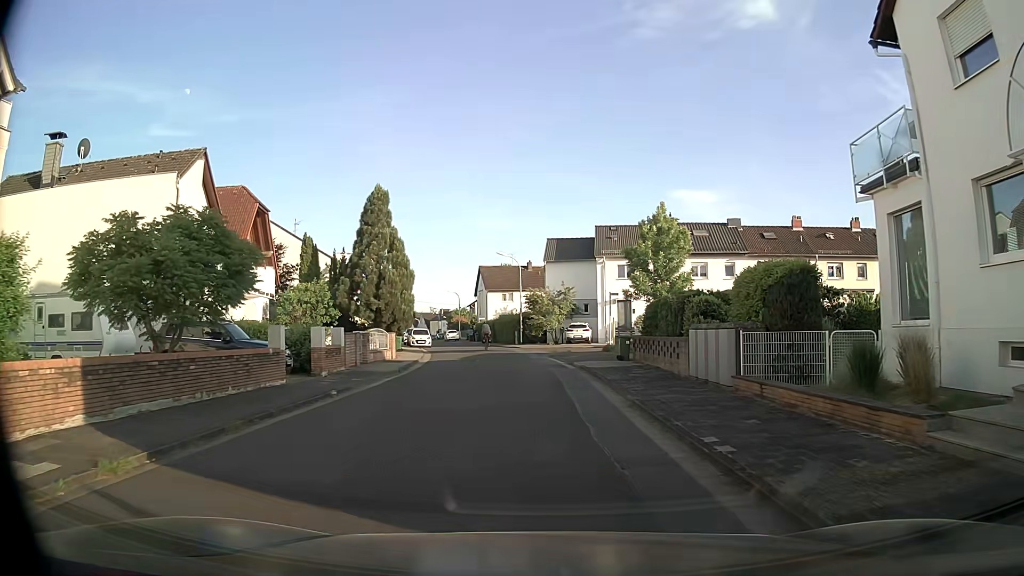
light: Day
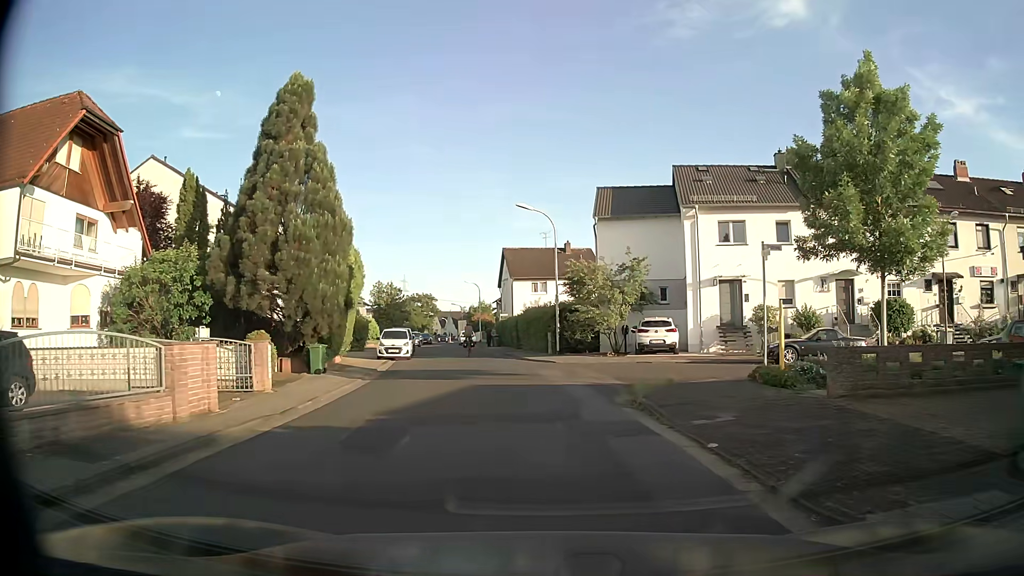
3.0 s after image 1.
(-0.2, +20.8) m; -1°
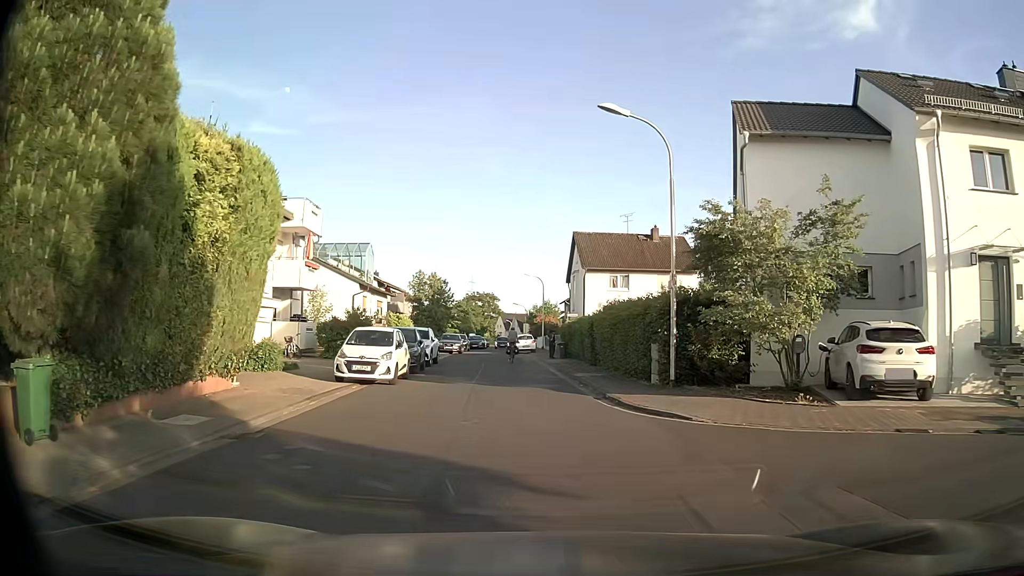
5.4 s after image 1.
(-0.9, +15.4) m; -6°
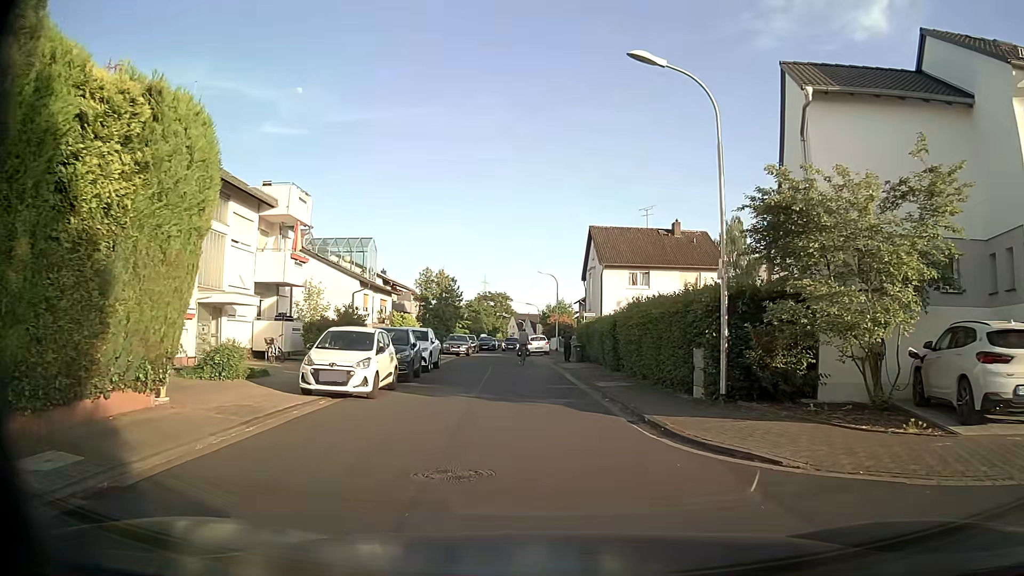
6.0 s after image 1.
(-0.1, +3.6) m; -2°
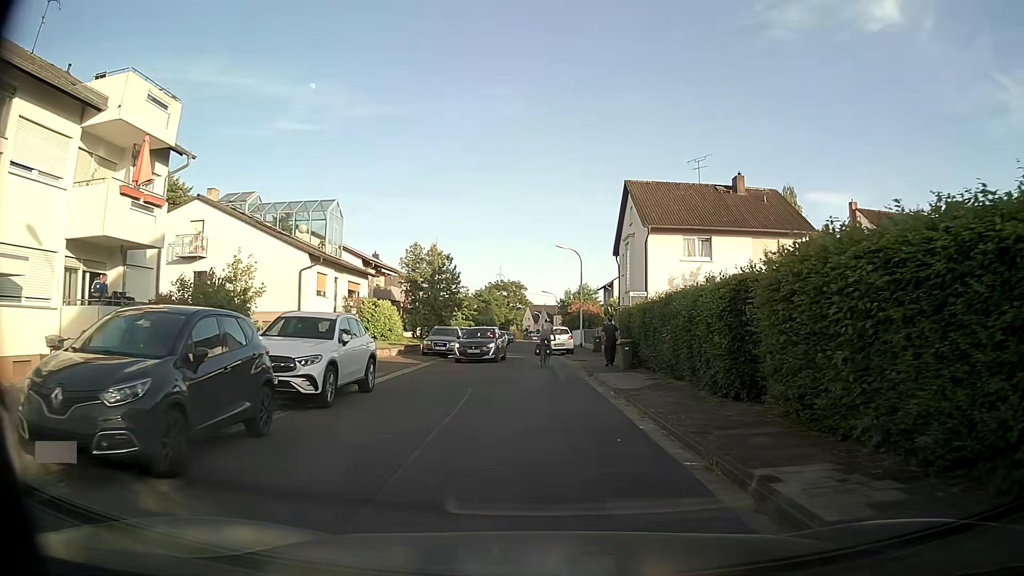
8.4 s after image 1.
(-0.2, +13.8) m; -2°
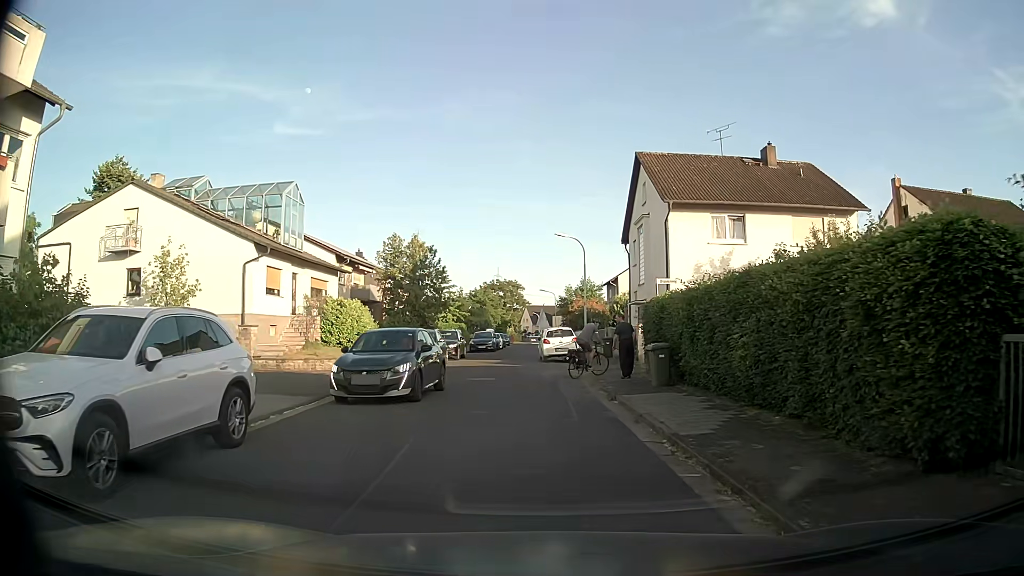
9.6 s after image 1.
(+0.1, +6.6) m; +1°
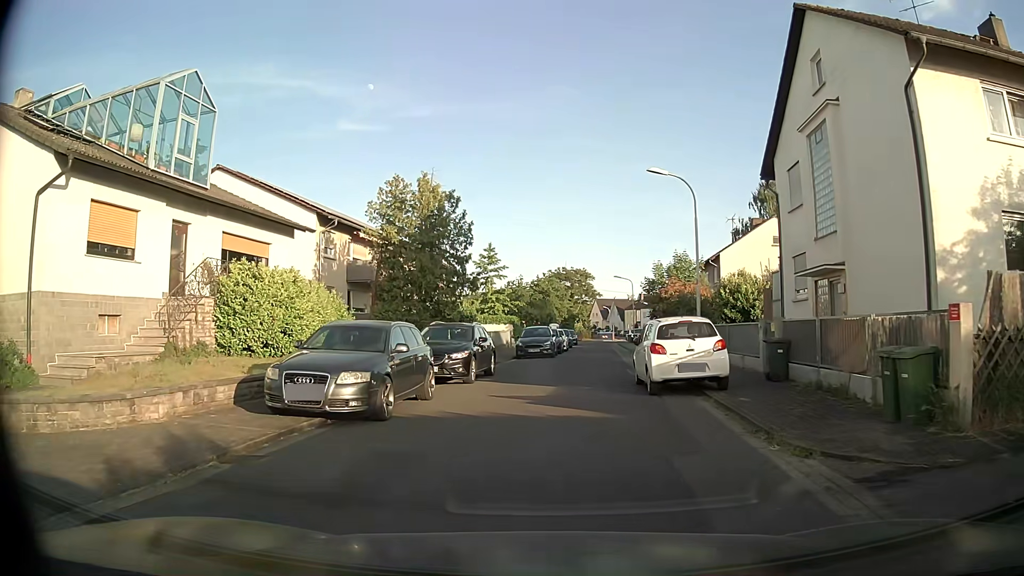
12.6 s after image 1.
(-0.6, +16.4) m; -6°
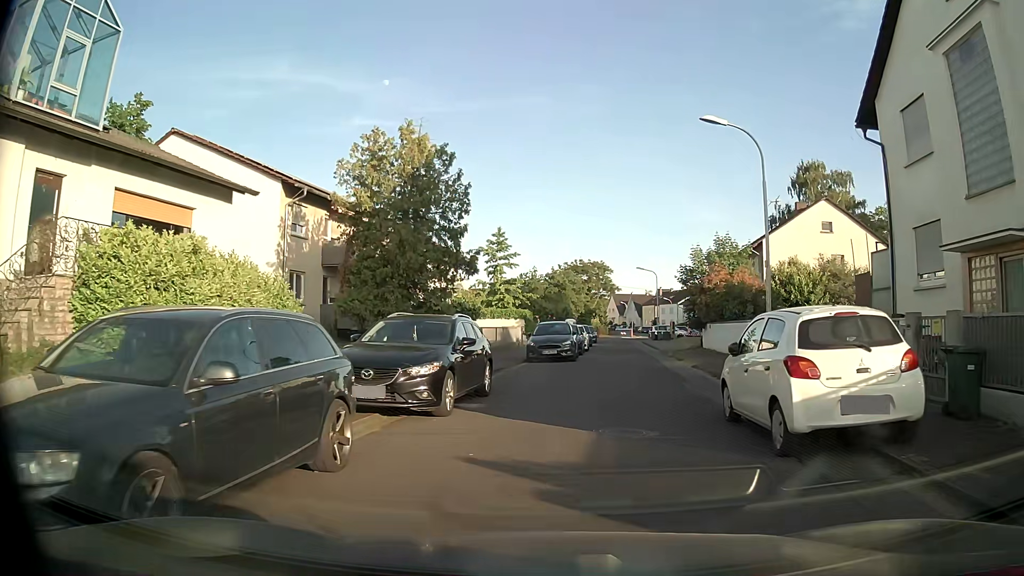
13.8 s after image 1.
(-0.2, +6.7) m; -3°
